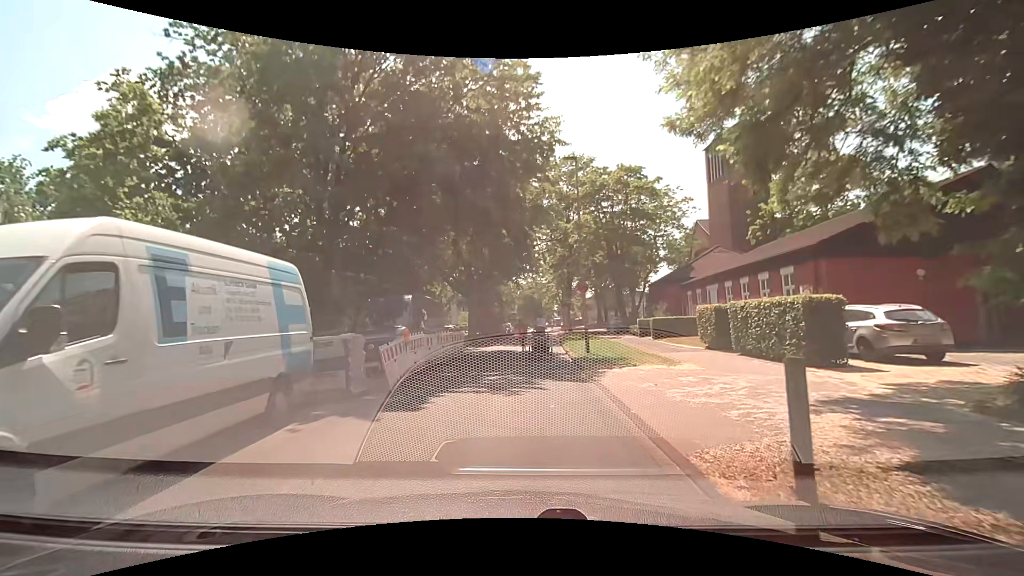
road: residential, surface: asphalt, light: Day
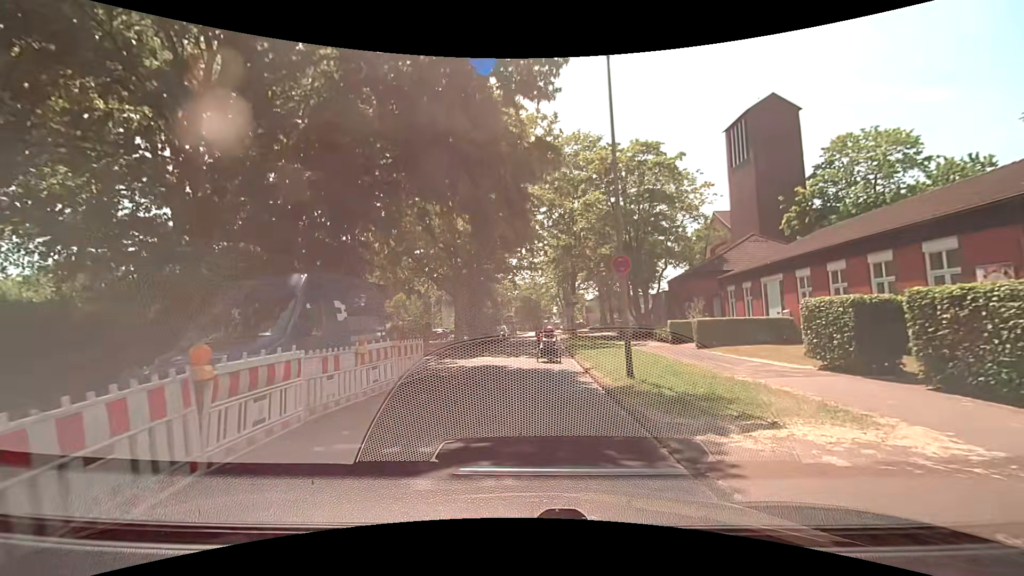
(-0.2, +8.0) m; 0°
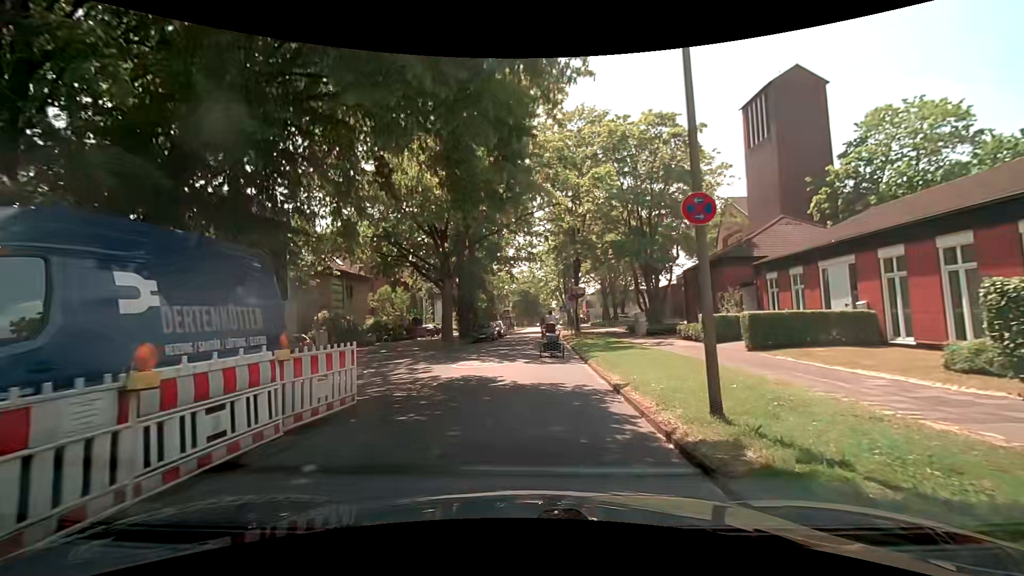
(-0.1, +5.1) m; -2°
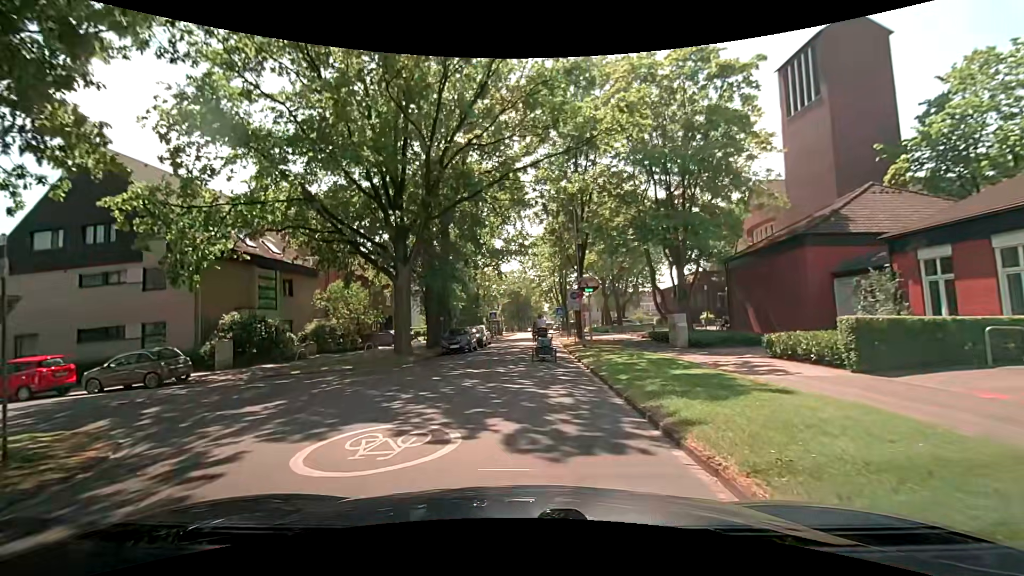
(+0.3, +10.5) m; +1°
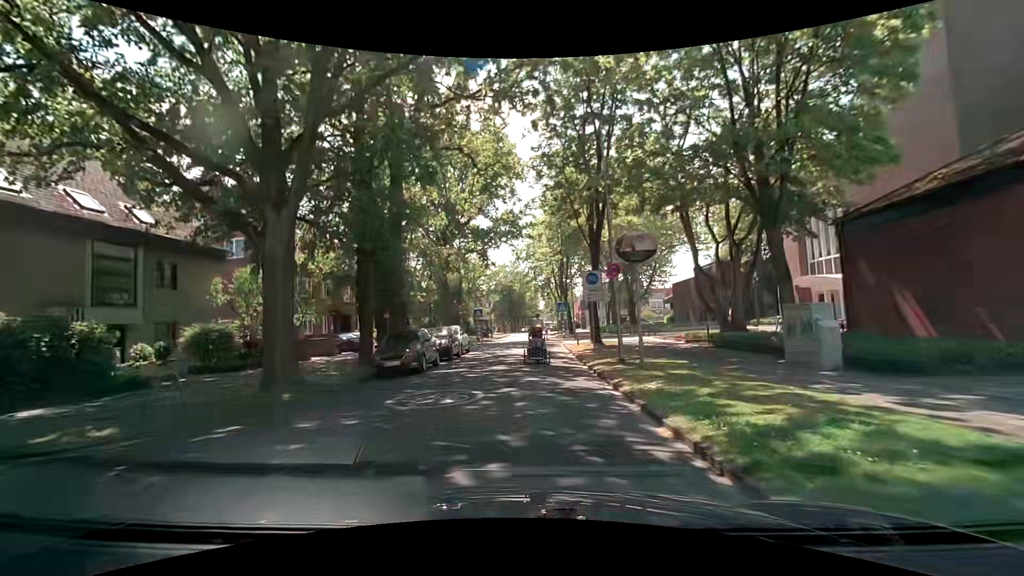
(+0.3, +11.8) m; +1°
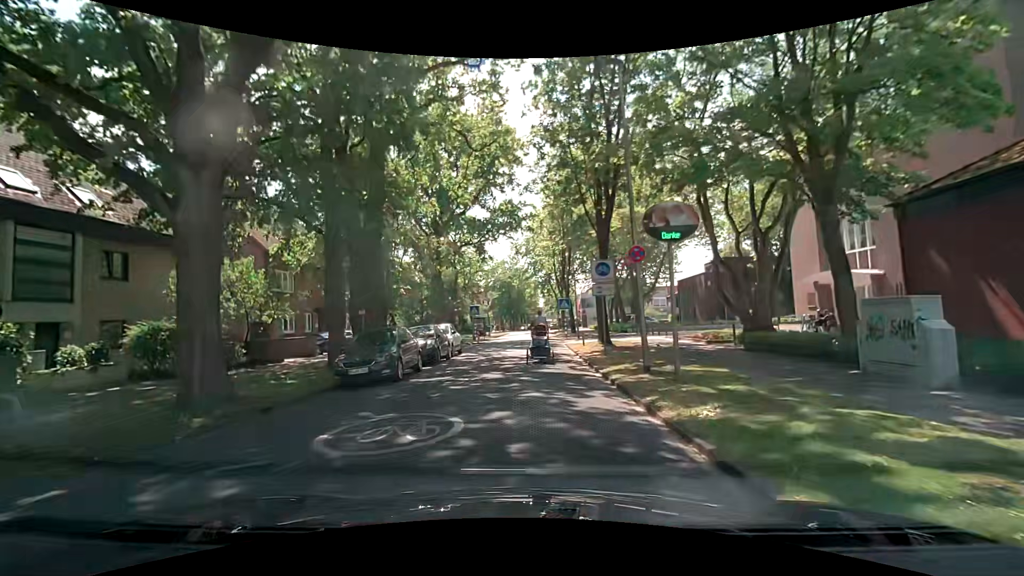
(0.0, +3.1) m; 0°
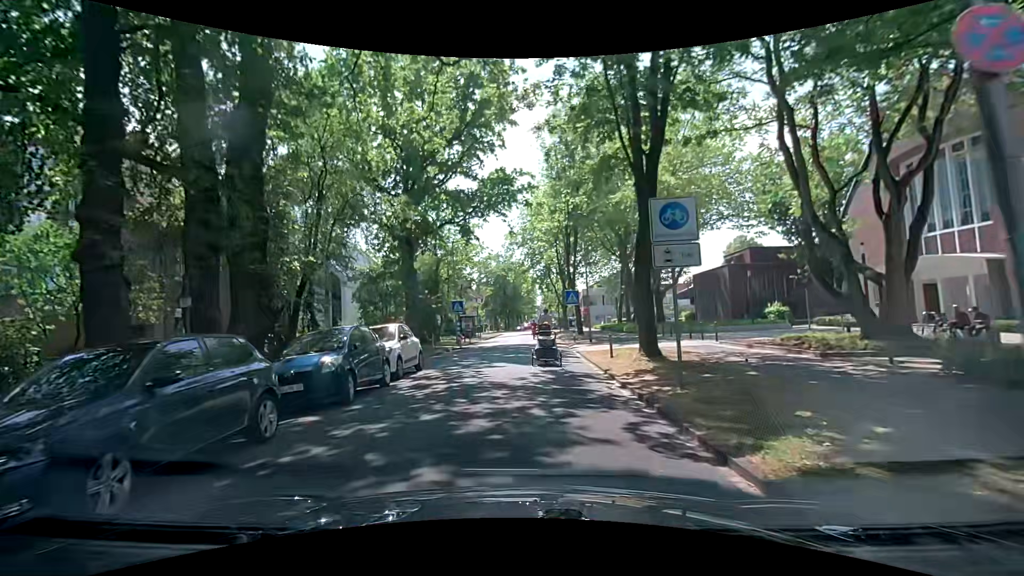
(+0.1, +9.1) m; +1°
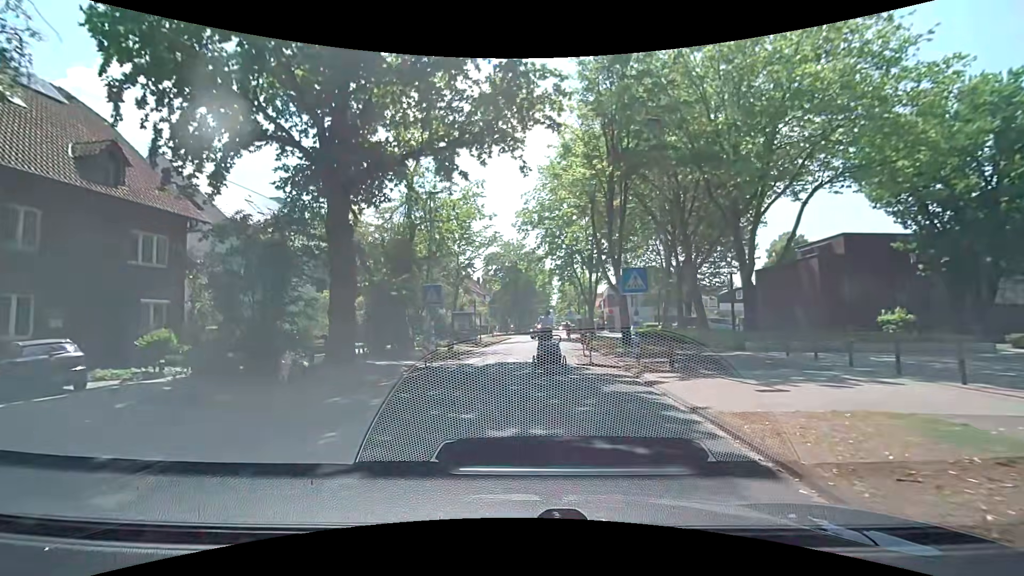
(-0.3, +14.2) m; -2°
(0, +10) (0, +20) (+1, +30) (+3, +40) (+4, +50) (+4, +60) (+4, +70) (+5, +80) (+6, +90) (+7, +100) m
